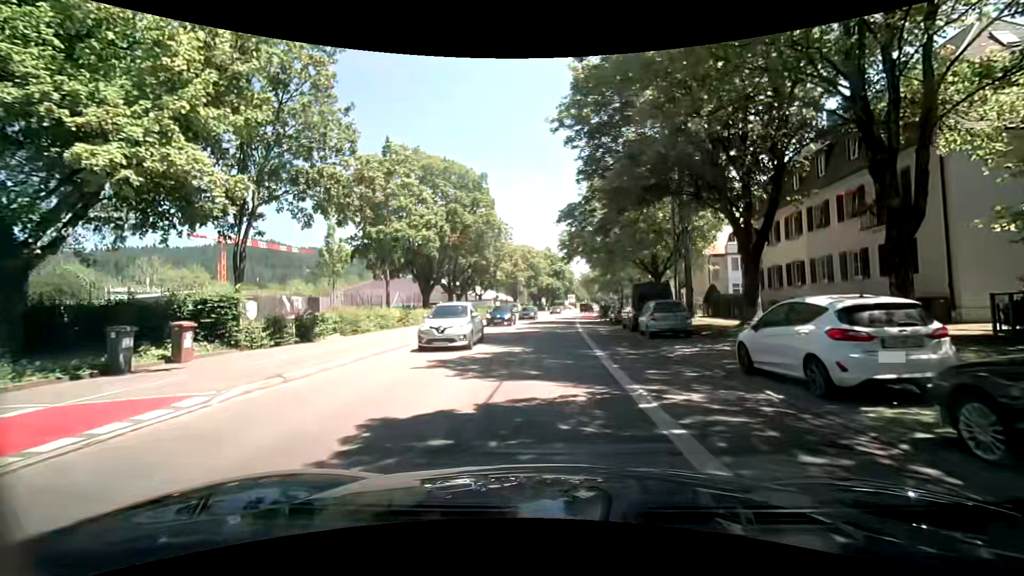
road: secondary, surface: asphalt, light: Day
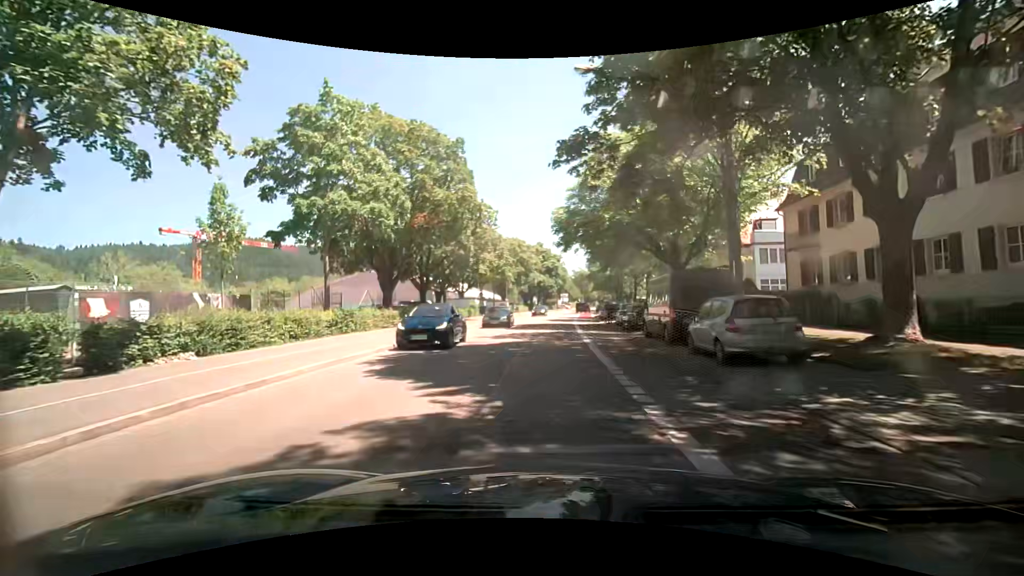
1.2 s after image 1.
(0.0, +9.0) m; 0°
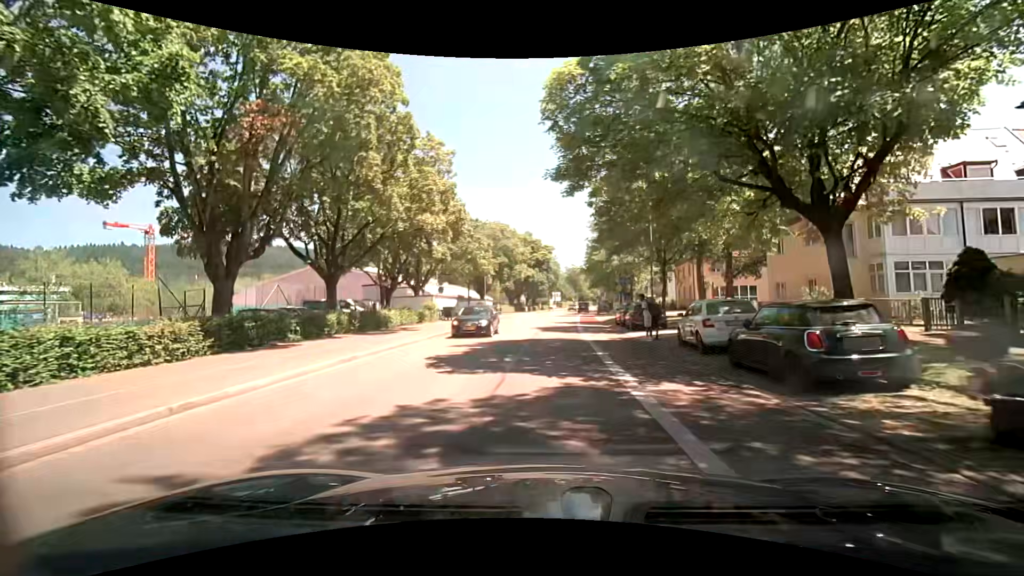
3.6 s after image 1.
(+0.5, +17.8) m; +2°
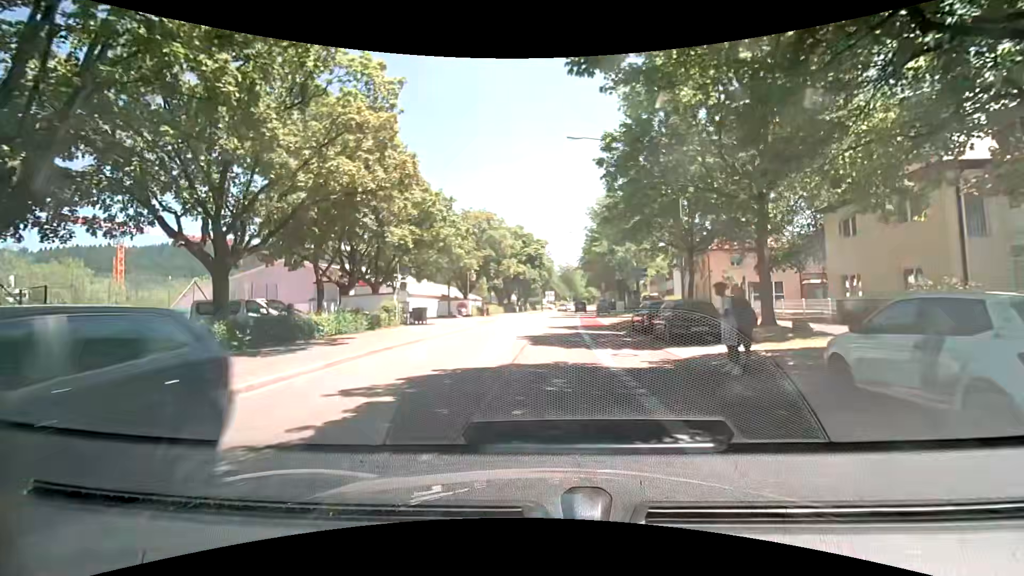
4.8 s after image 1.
(+0.2, +8.9) m; +2°
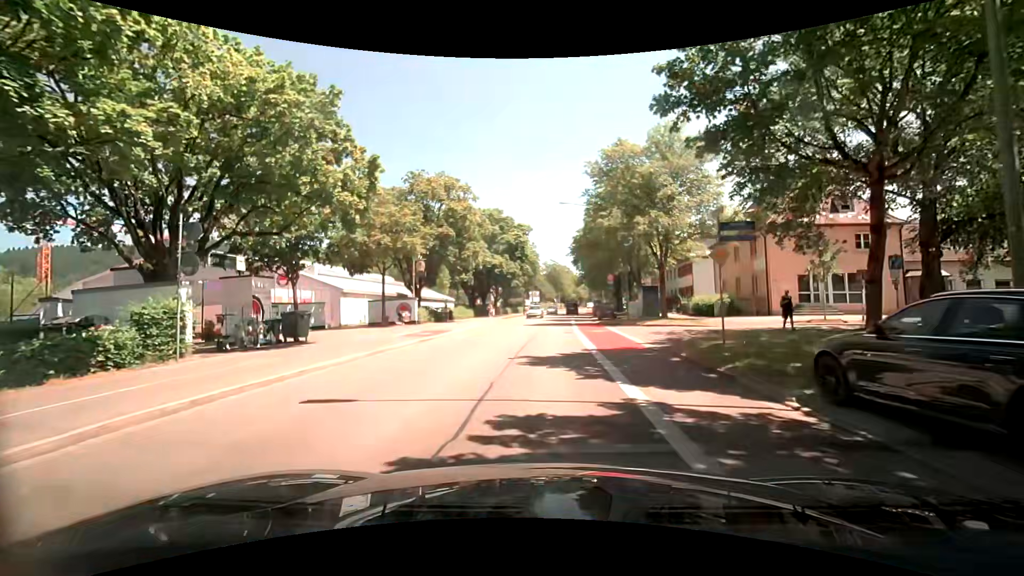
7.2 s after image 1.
(+0.2, +17.9) m; +1°
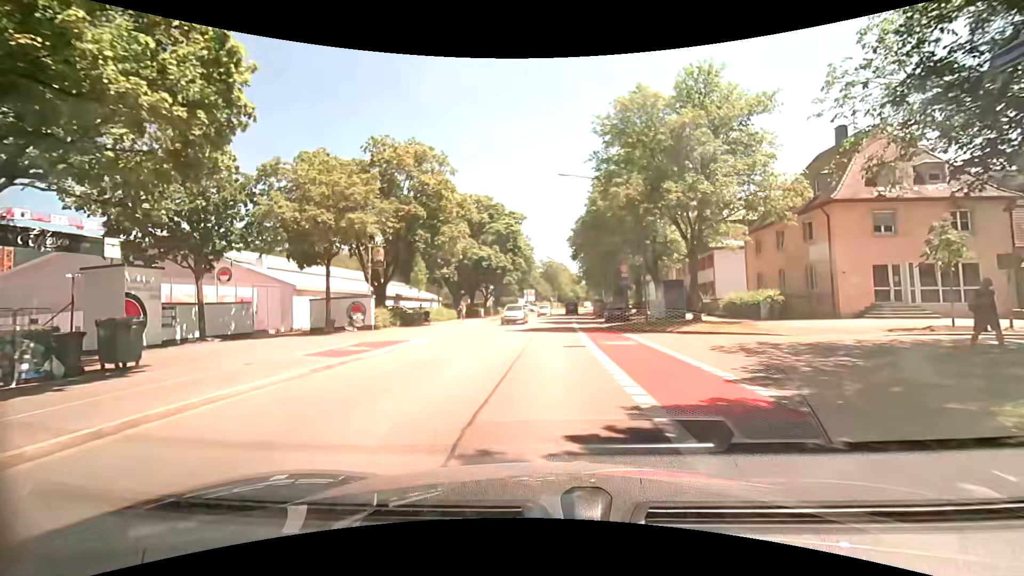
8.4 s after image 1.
(+0.1, +8.9) m; 0°
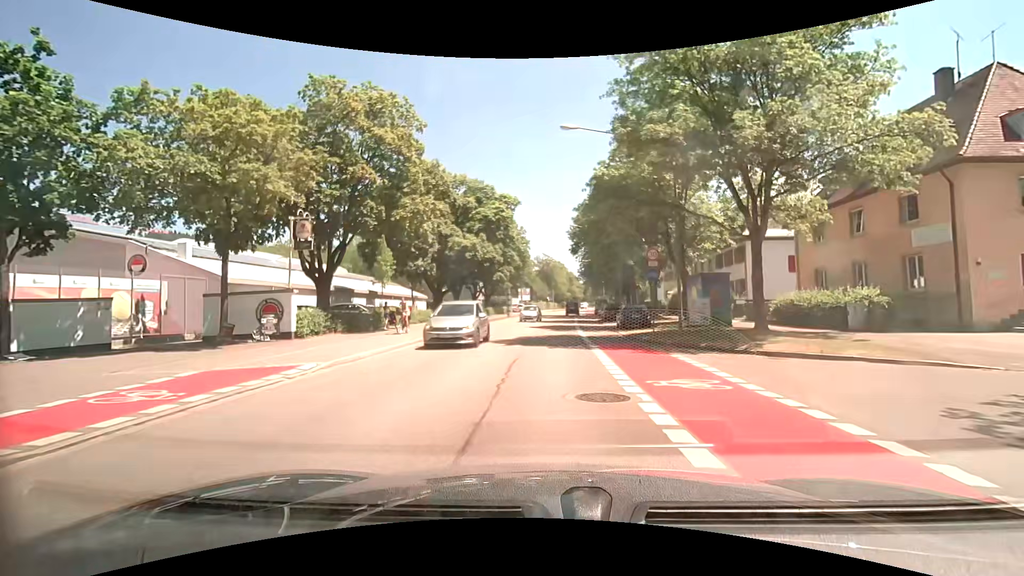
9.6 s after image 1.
(+0.2, +8.9) m; 0°
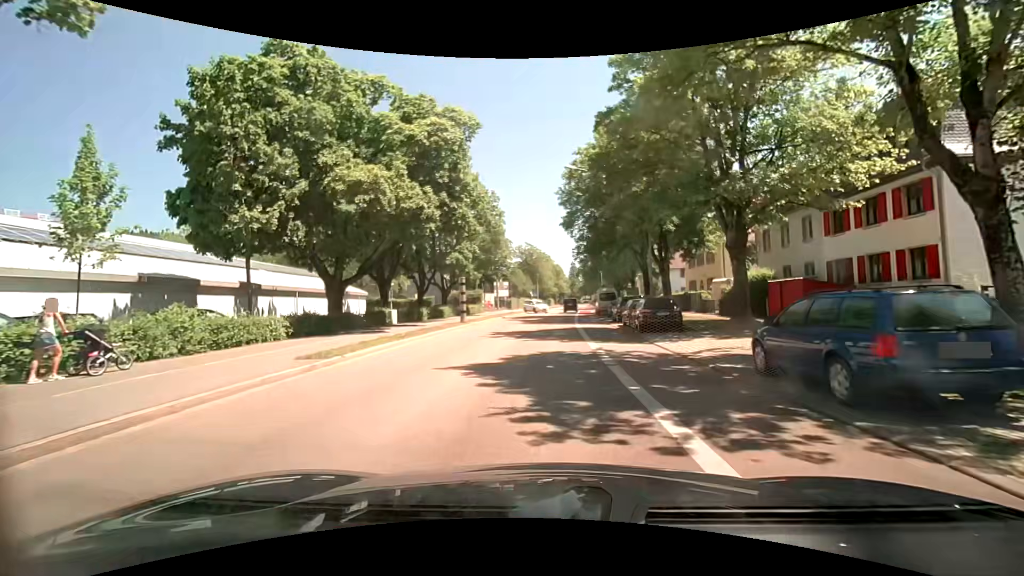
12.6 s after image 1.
(+0.7, +22.3) m; +2°
(0, +10) (+1, +20) (+1, +30) (+2, +40) (+3, +50) (+3, +60) (+4, +70) (+6, +80) (+7, +90) (+8, +100) m
